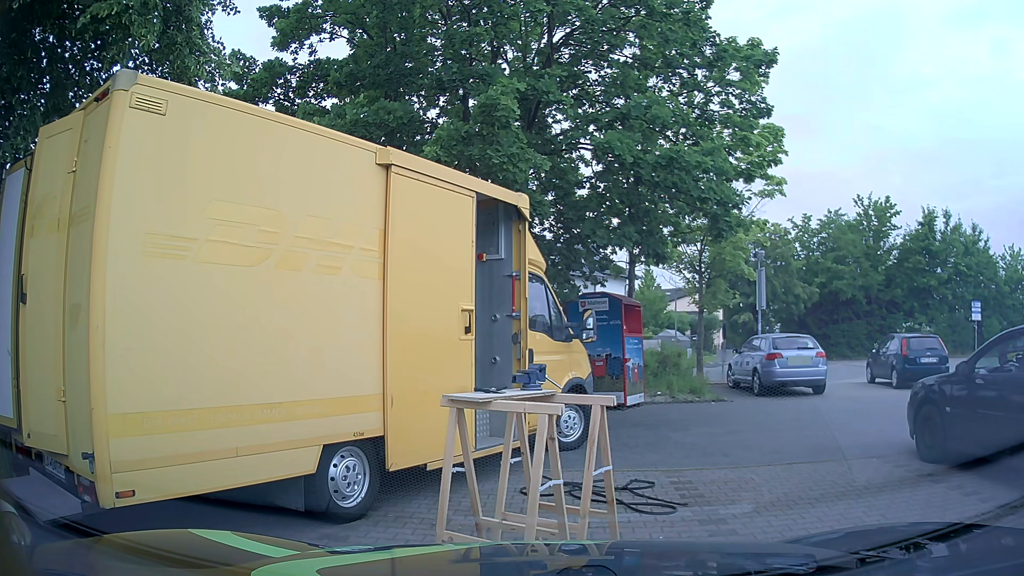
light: Day
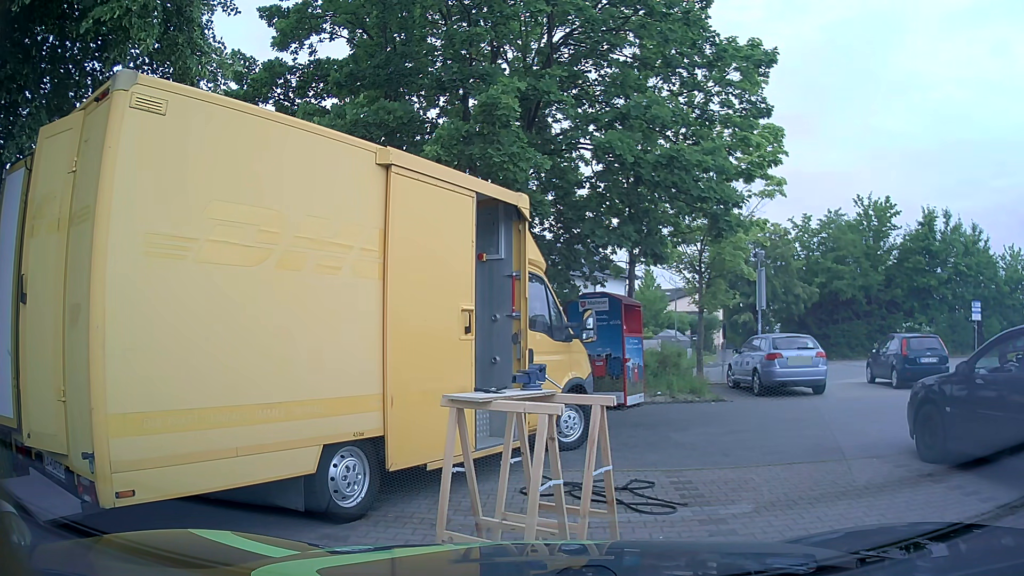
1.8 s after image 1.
(0.0, 0.0) m; 0°
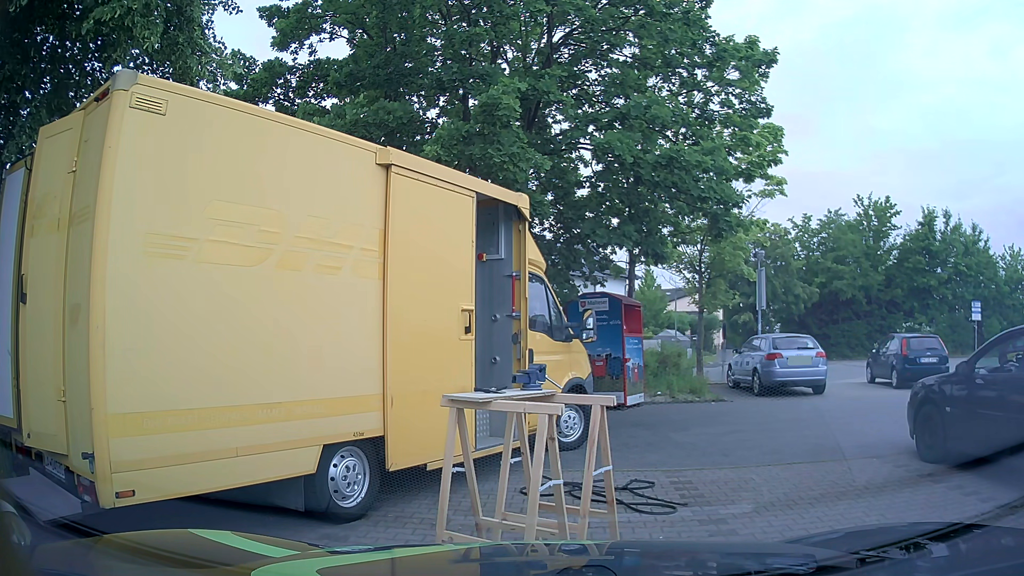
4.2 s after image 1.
(0.0, 0.0) m; 0°
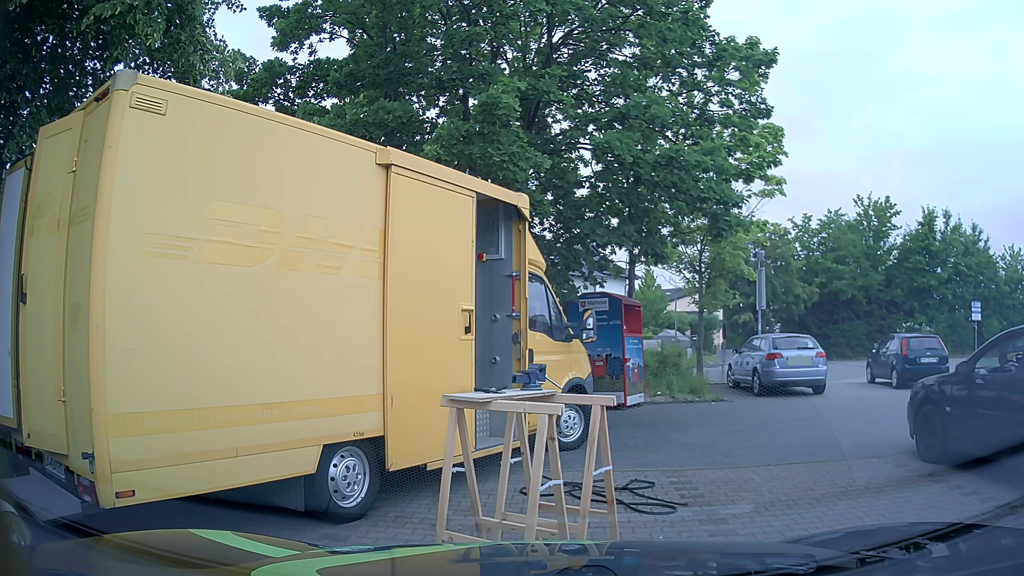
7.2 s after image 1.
(0.0, 0.0) m; 0°
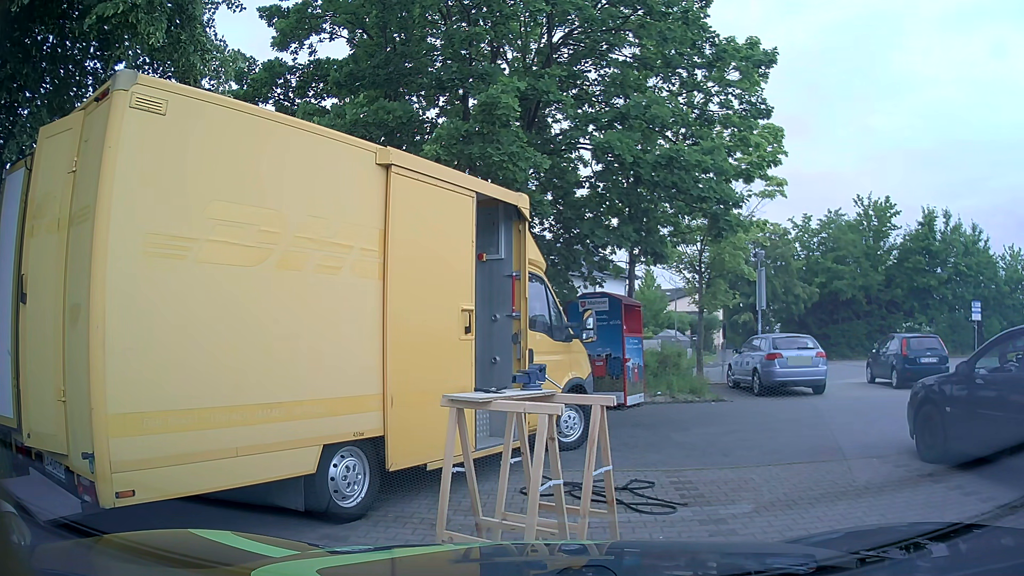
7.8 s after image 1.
(0.0, 0.0) m; 0°
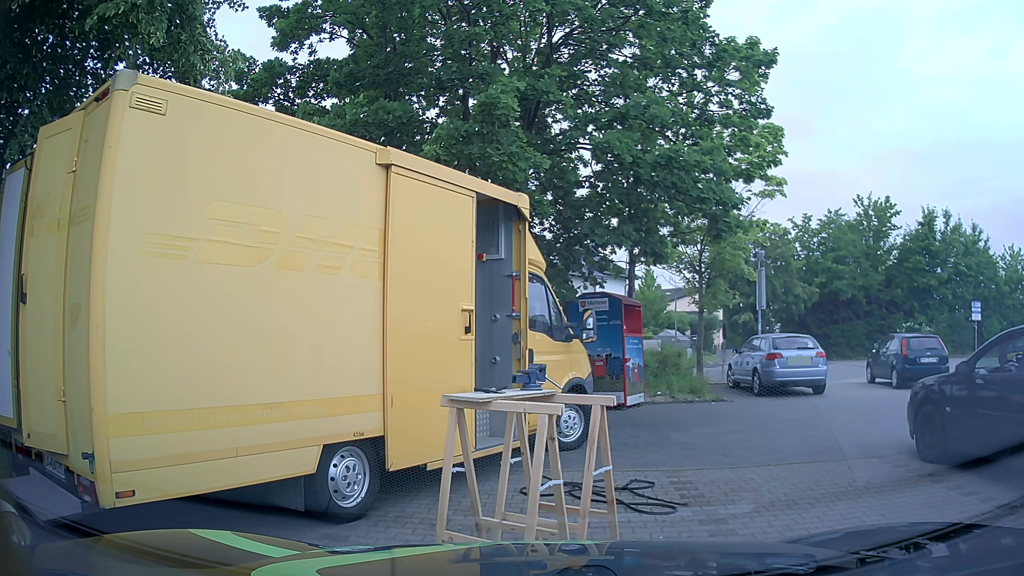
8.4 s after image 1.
(0.0, 0.0) m; 0°
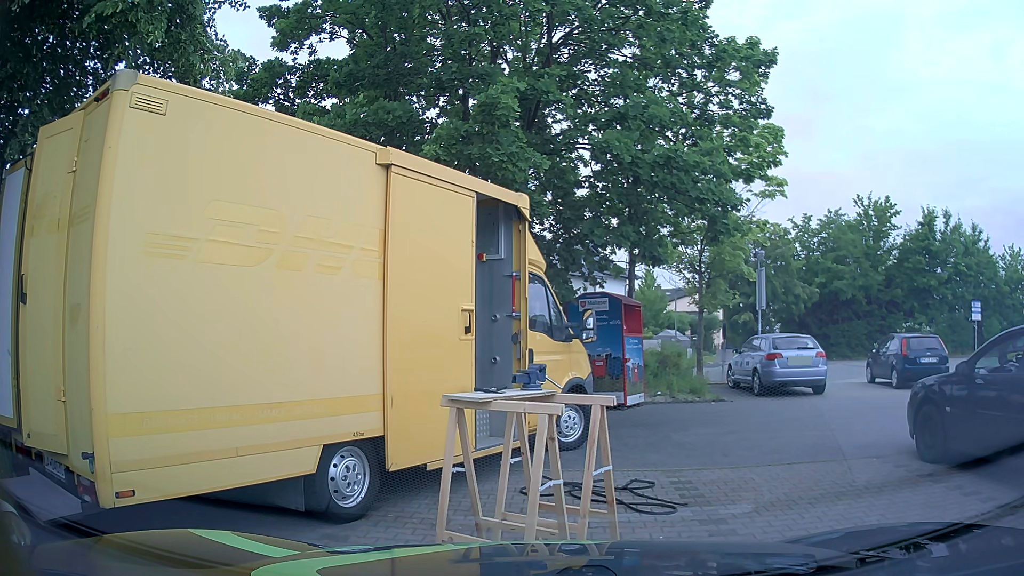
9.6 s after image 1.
(0.0, 0.0) m; 0°
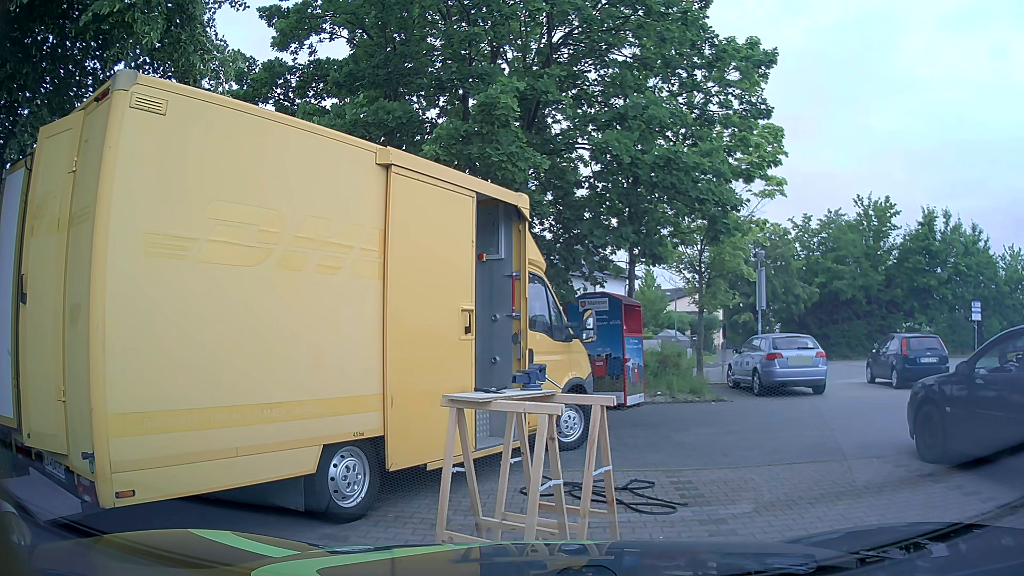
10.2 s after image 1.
(0.0, 0.0) m; 0°
